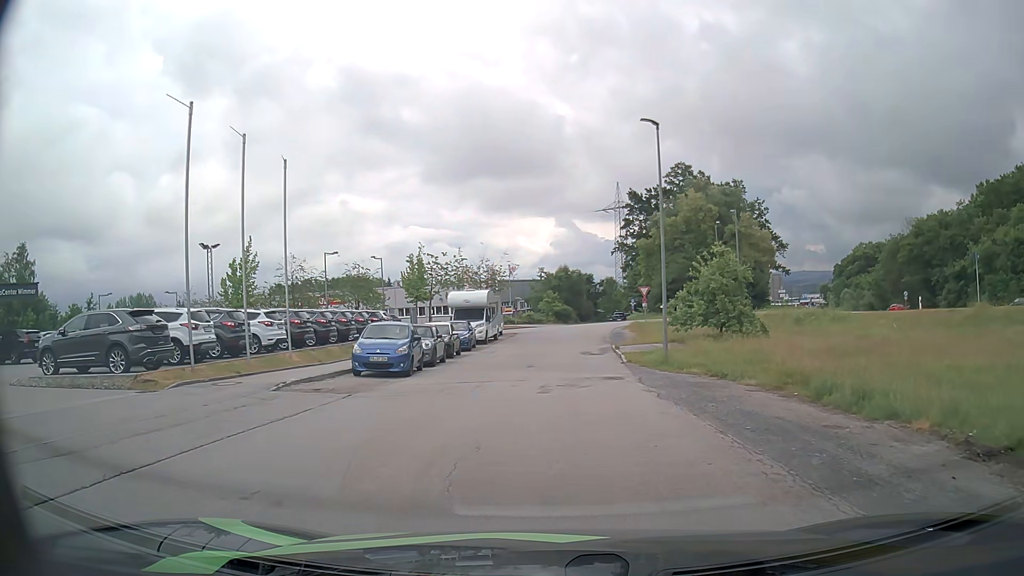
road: residential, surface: asphalt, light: Day
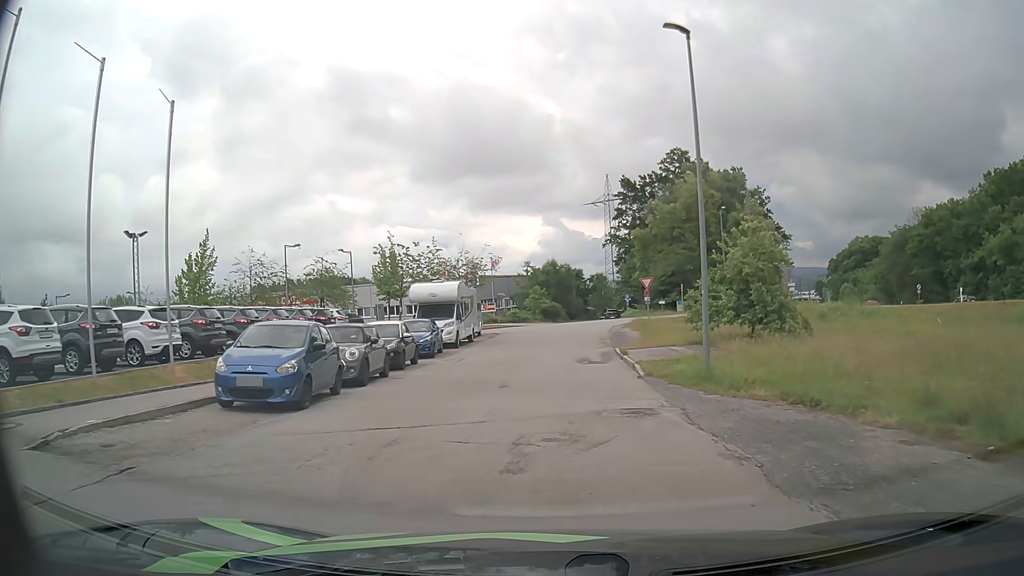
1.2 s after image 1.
(+0.1, +7.4) m; +1°
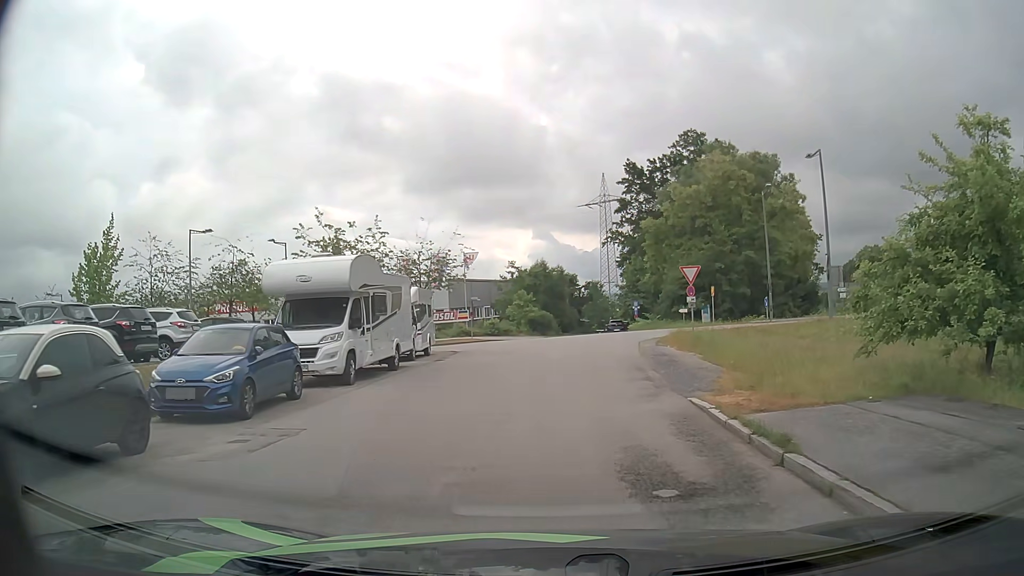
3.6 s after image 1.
(+0.1, +15.7) m; +1°
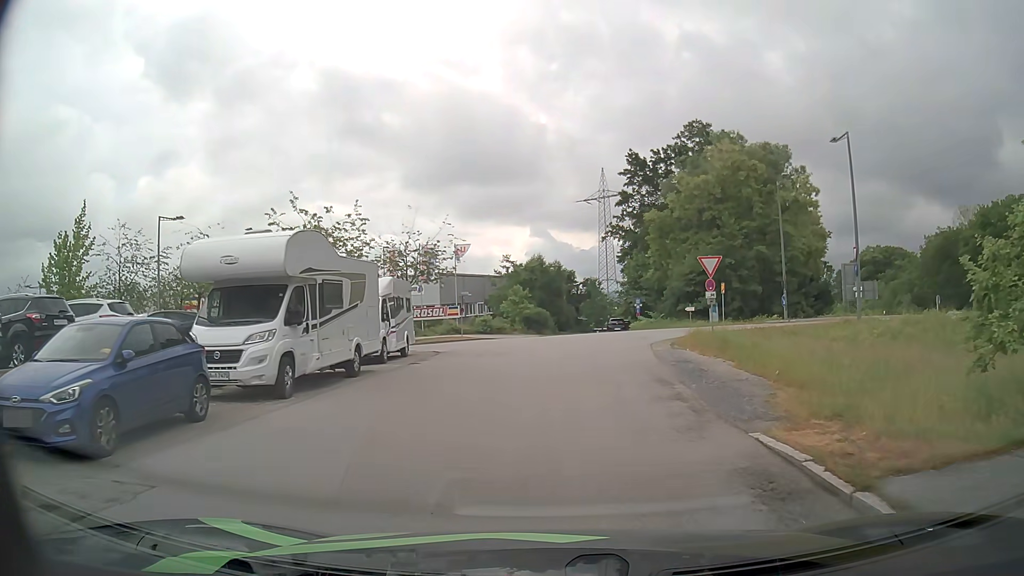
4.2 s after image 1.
(0.0, +3.7) m; +1°
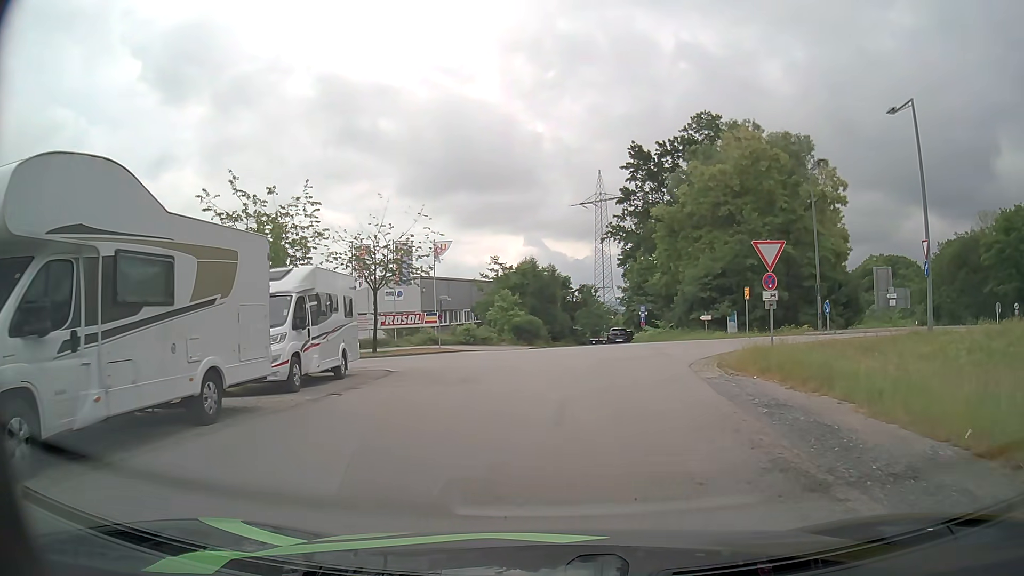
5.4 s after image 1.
(0.0, +6.9) m; 0°
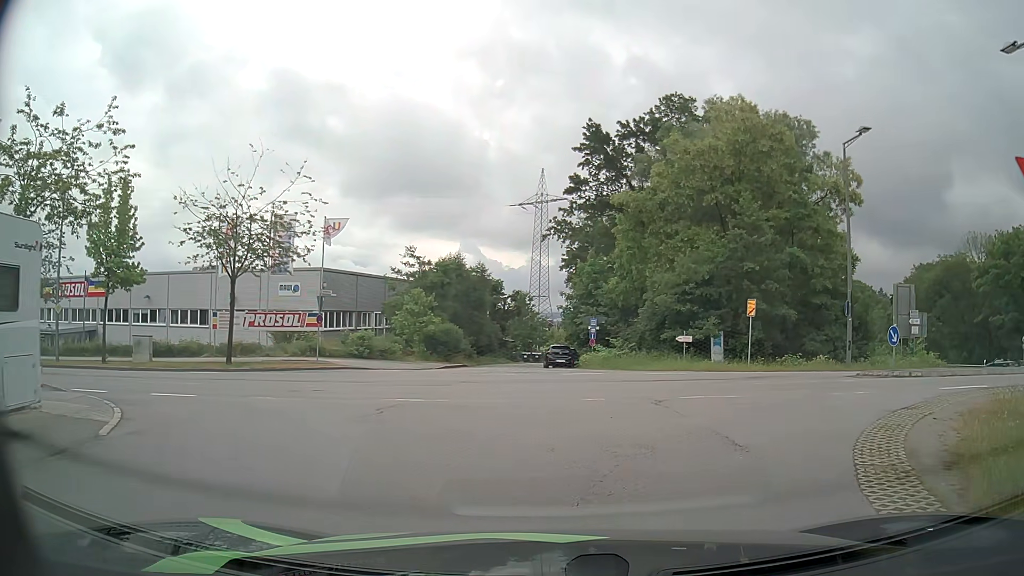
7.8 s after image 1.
(+0.4, +11.4) m; +6°
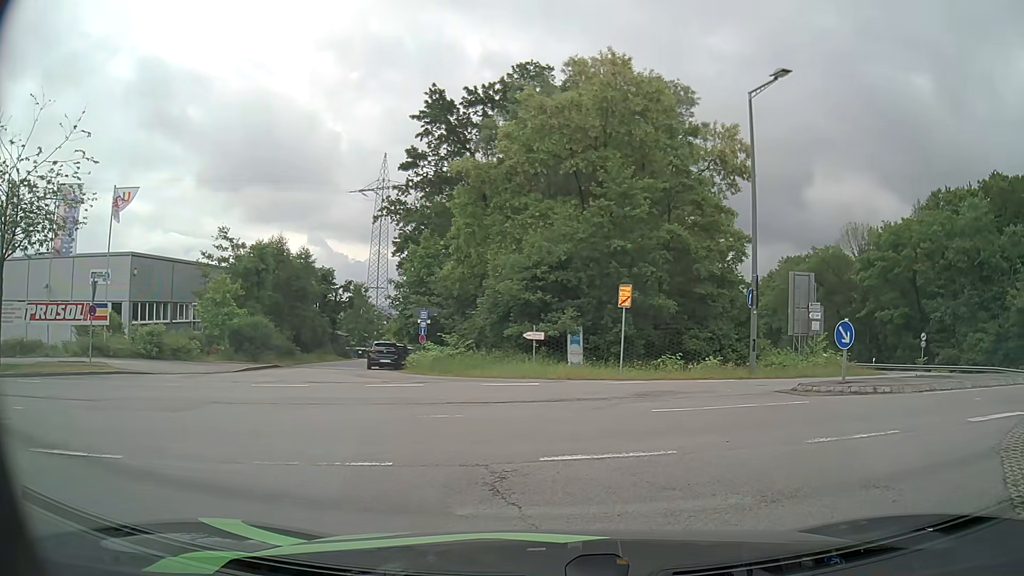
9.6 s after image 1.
(+0.7, +6.3) m; +14°
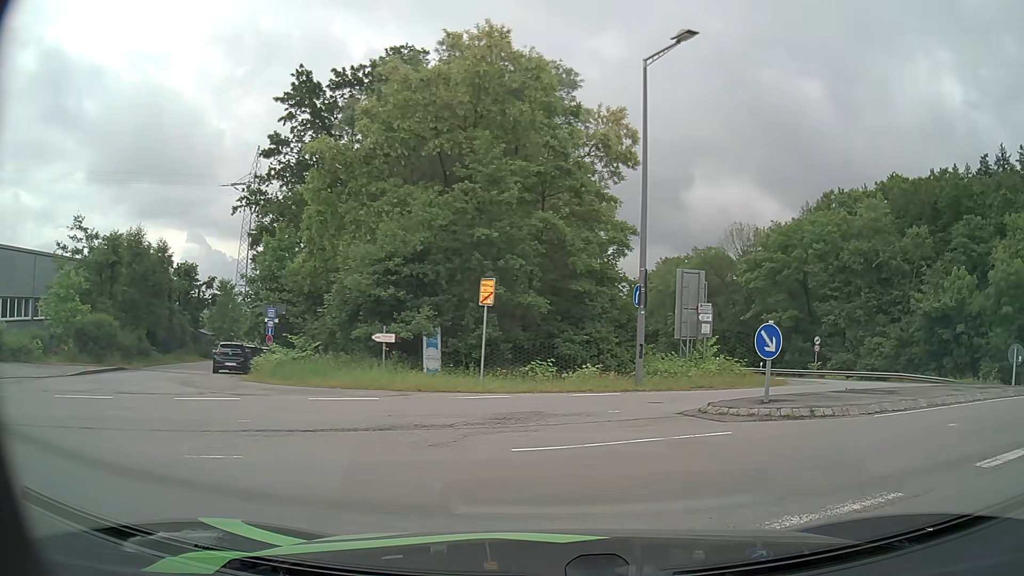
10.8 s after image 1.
(+0.2, +3.3) m; +11°
(+4, +9) (+13, +13) (+23, +10) (+29, +3) (+34, -6) (+40, -14) (+45, -23) (+50, -31) (+55, -40) (+61, -48) m
